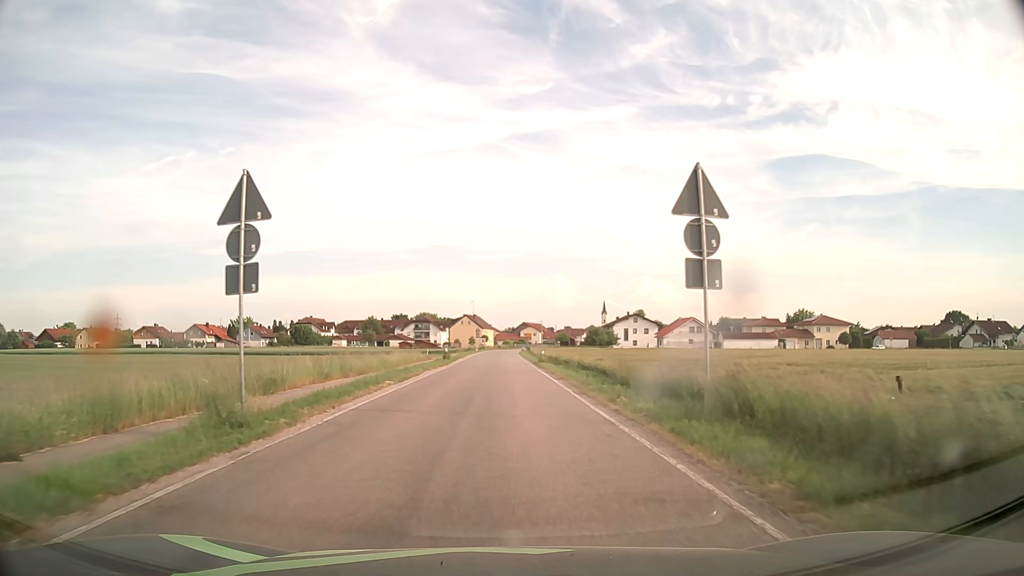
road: secondary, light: Day
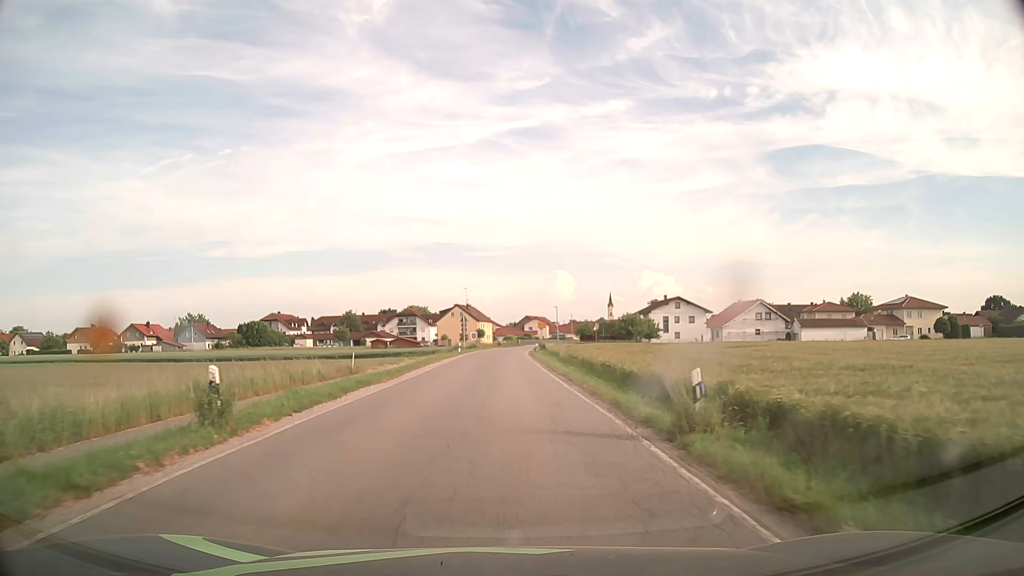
(-0.1, +38.1) m; 0°
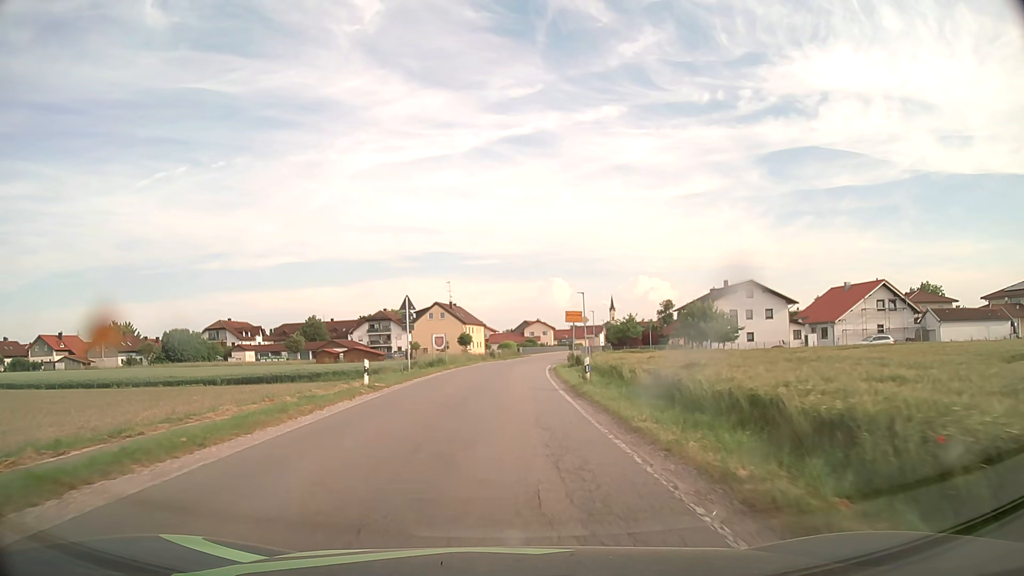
(+0.1, +38.0) m; 0°
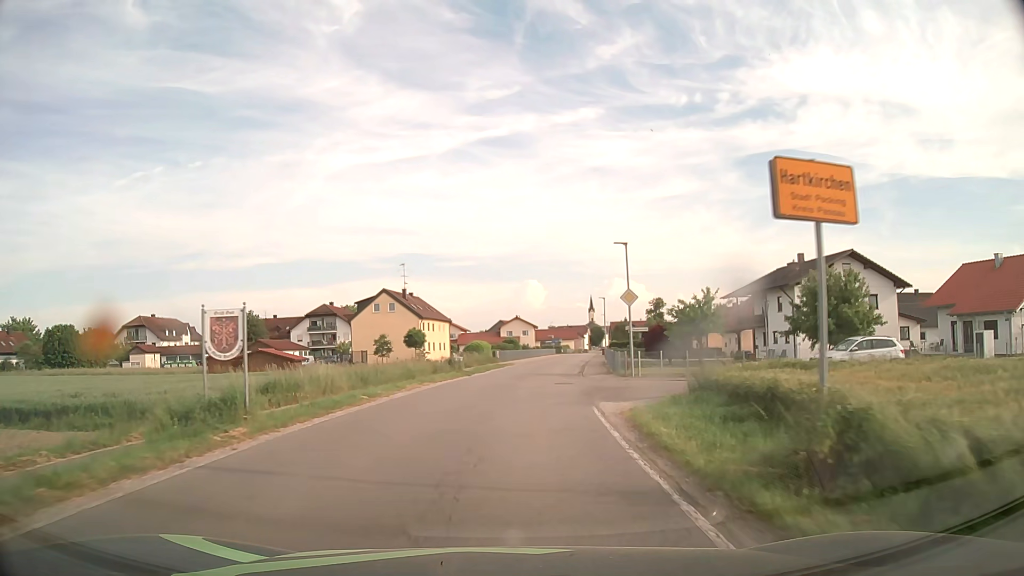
(+0.3, +30.4) m; +2°
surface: asphalt
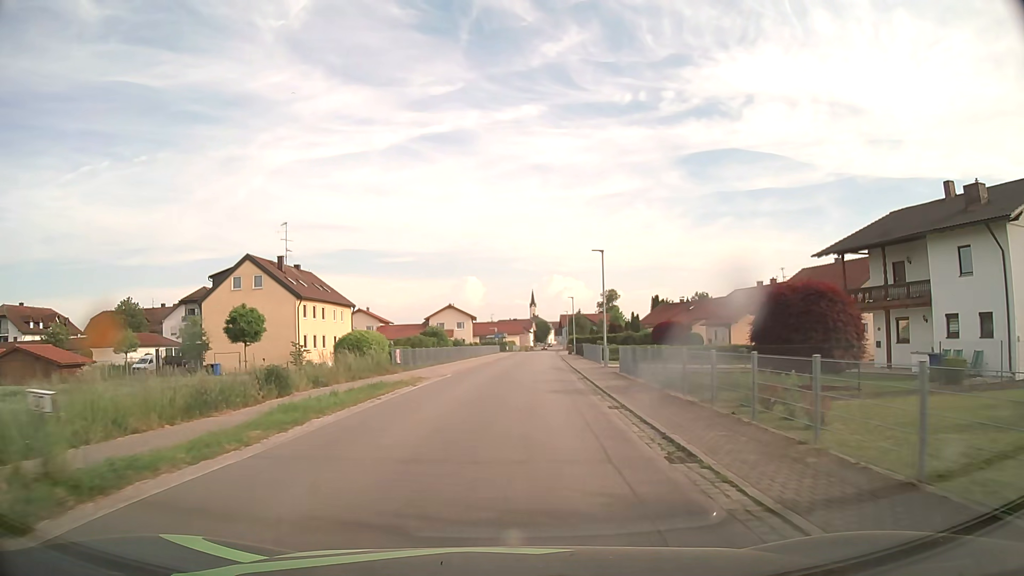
(+1.2, +30.5) m; +5°
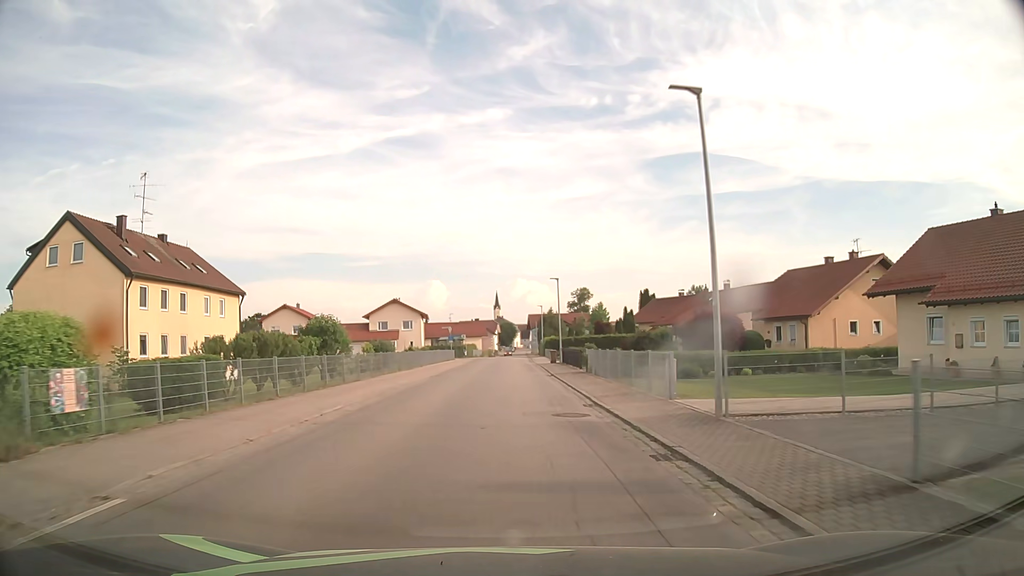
(+0.8, +22.9) m; +3°
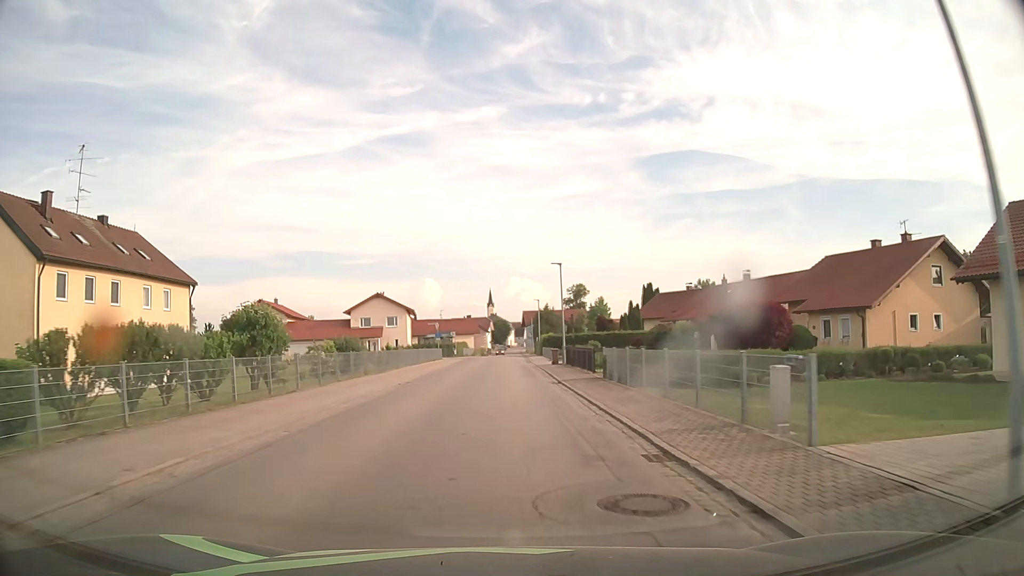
(0.0, +7.6) m; +1°
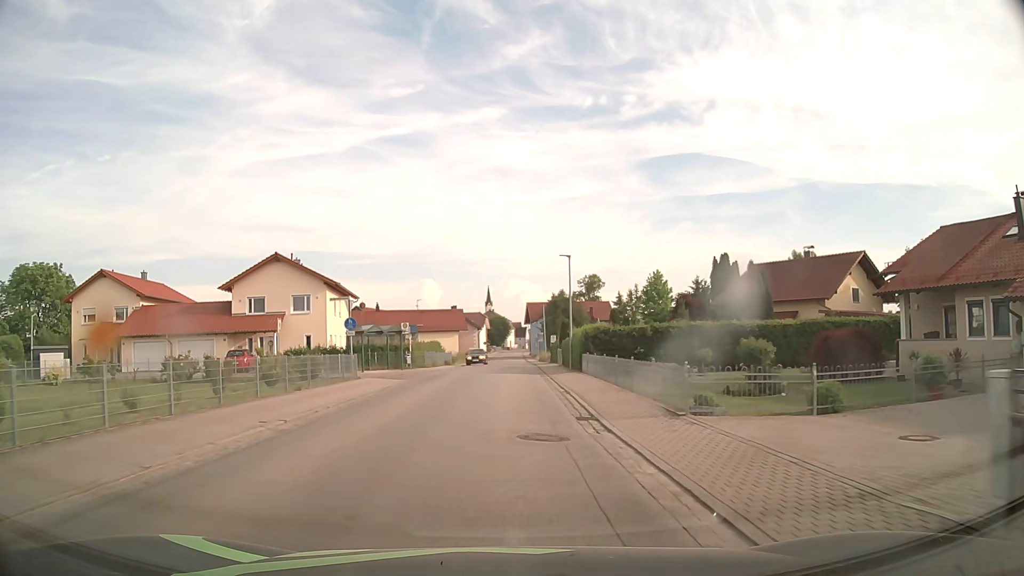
(+0.2, +38.3) m; 0°
(0, +10) (0, +20) (0, +30) (0, +40) (0, +50) (0, +60) (0, +70) (0, +80) (+1, +90) (+1, +100) m
